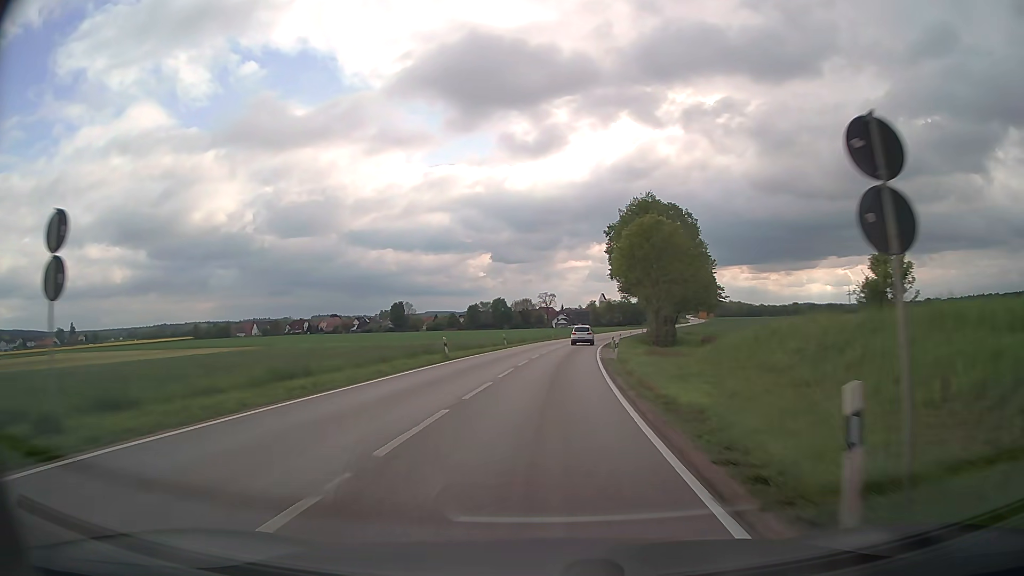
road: secondary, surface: asphalt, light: Day
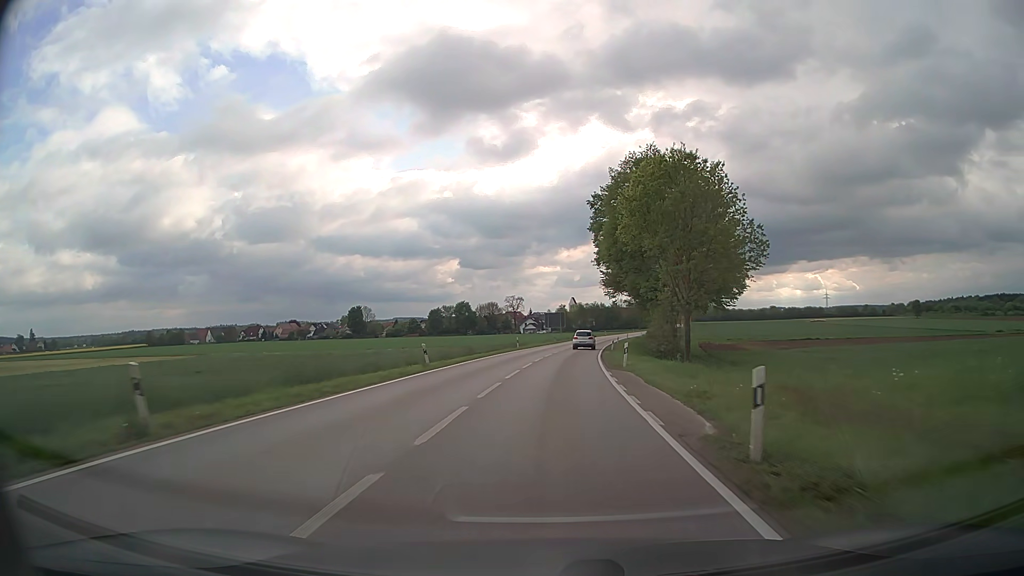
(+0.5, +23.4) m; +3°
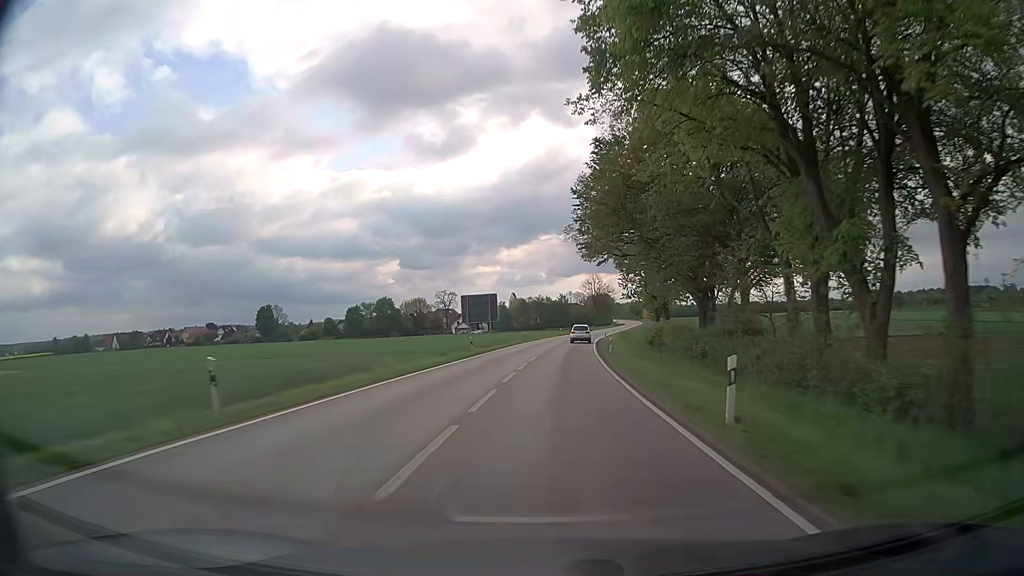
(+2.0, +47.0) m; +5°
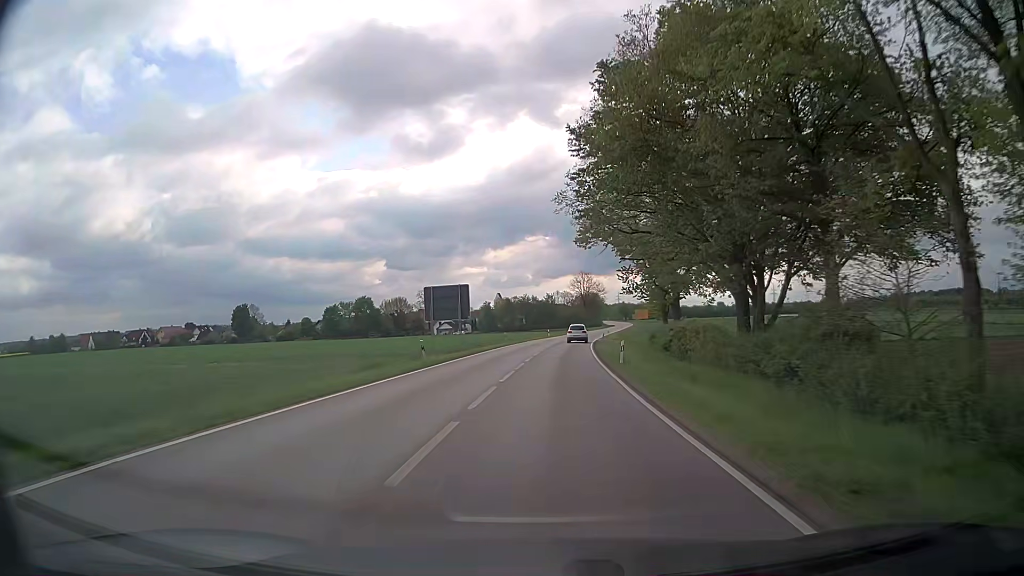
(+0.1, +11.8) m; +1°
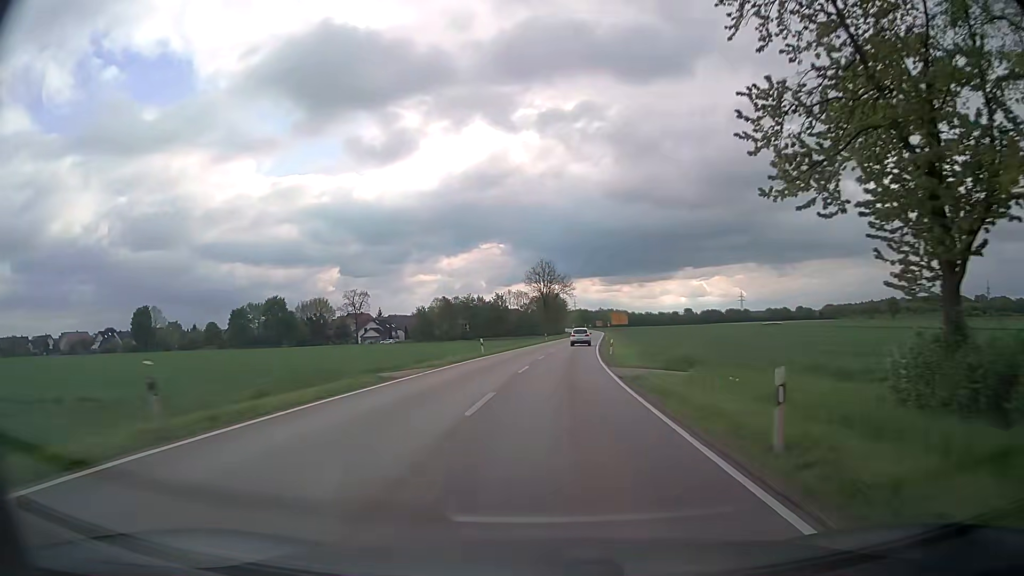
(+1.6, +47.7) m; +4°
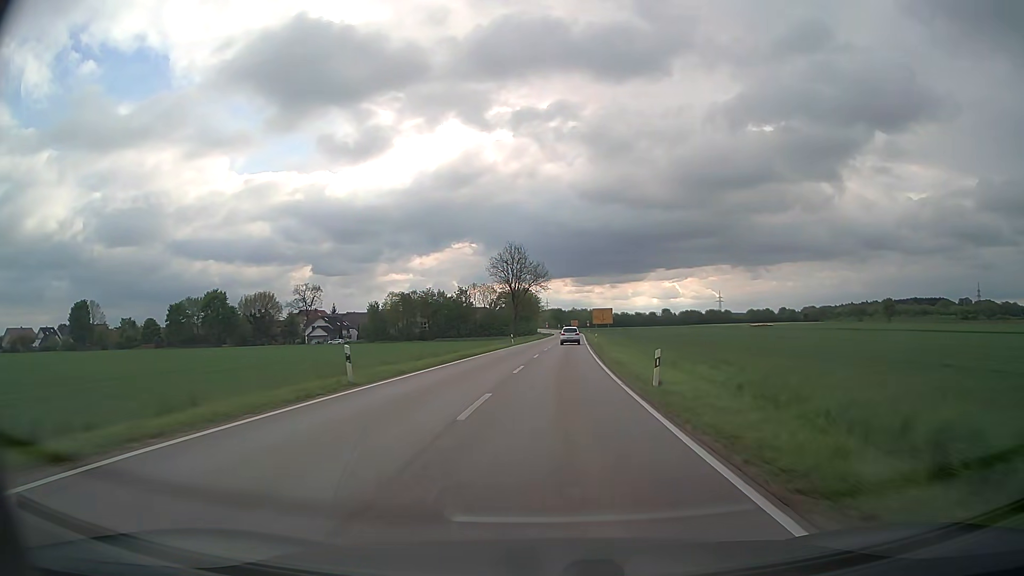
(+0.6, +24.1) m; +3°
(0, +10) (0, +20) (+1, +30) (+1, +40) (+1, +50) (+2, +60) (+2, +70) (+3, +80) (+4, +90) (+4, +100) m
